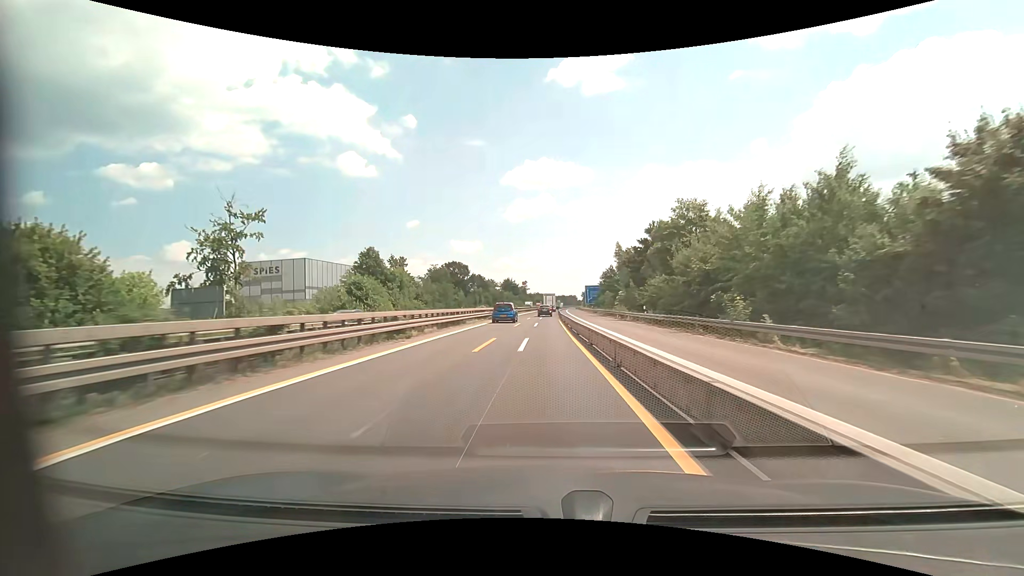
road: motorway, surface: asphalt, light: Day
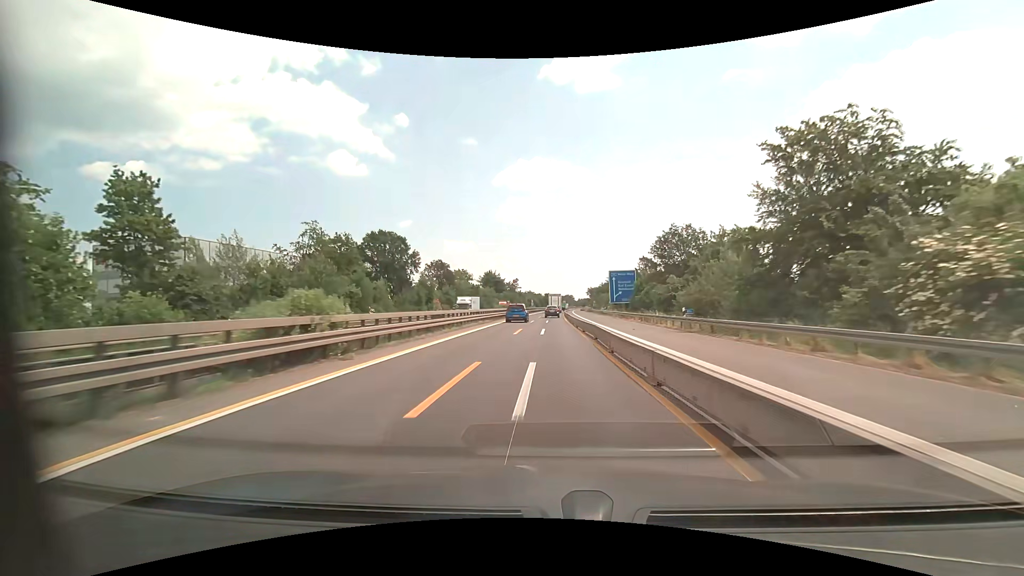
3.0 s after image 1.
(-0.3, +62.6) m; +1°
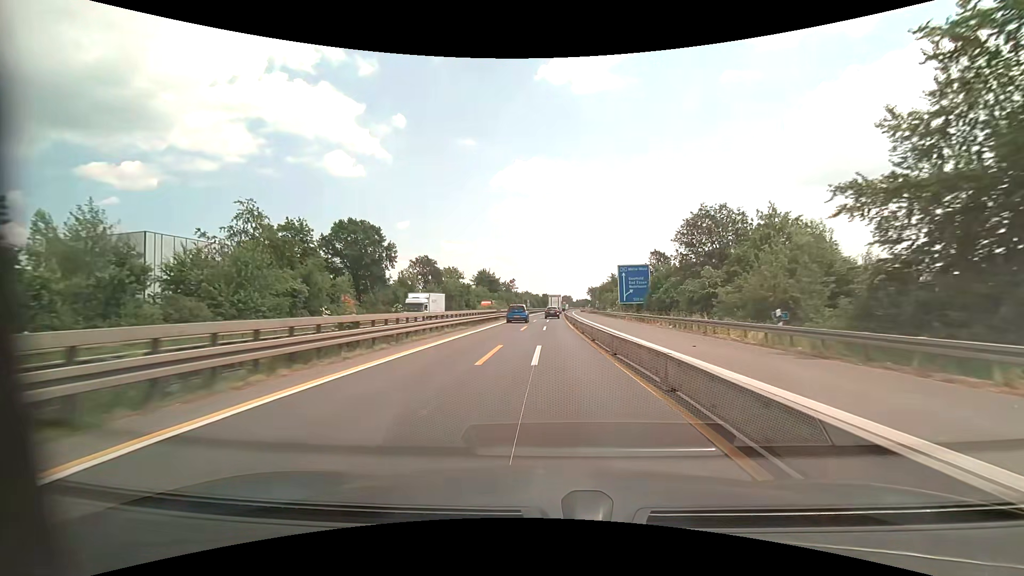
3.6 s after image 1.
(0.0, +12.5) m; 0°
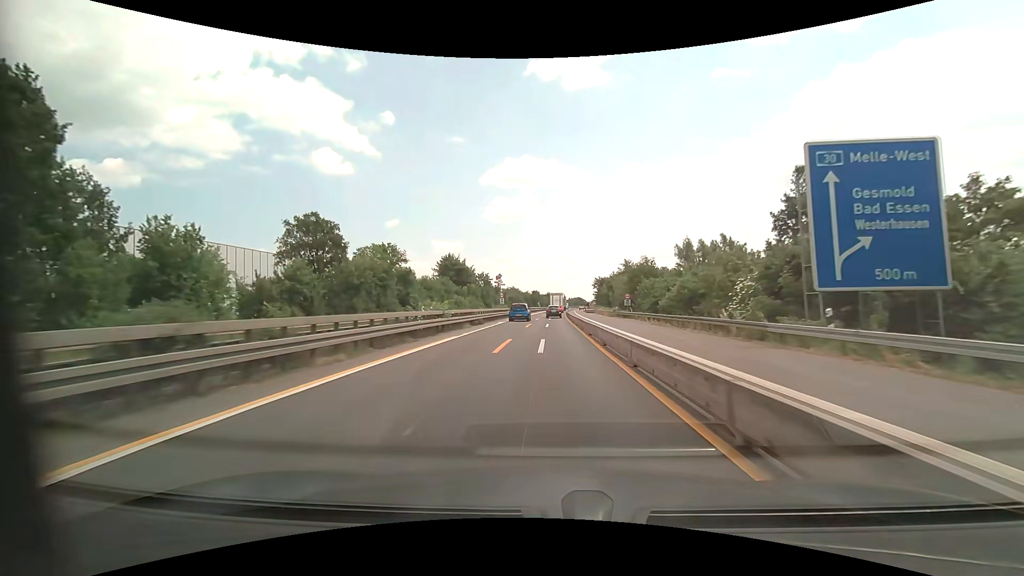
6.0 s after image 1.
(+0.4, +51.5) m; +1°
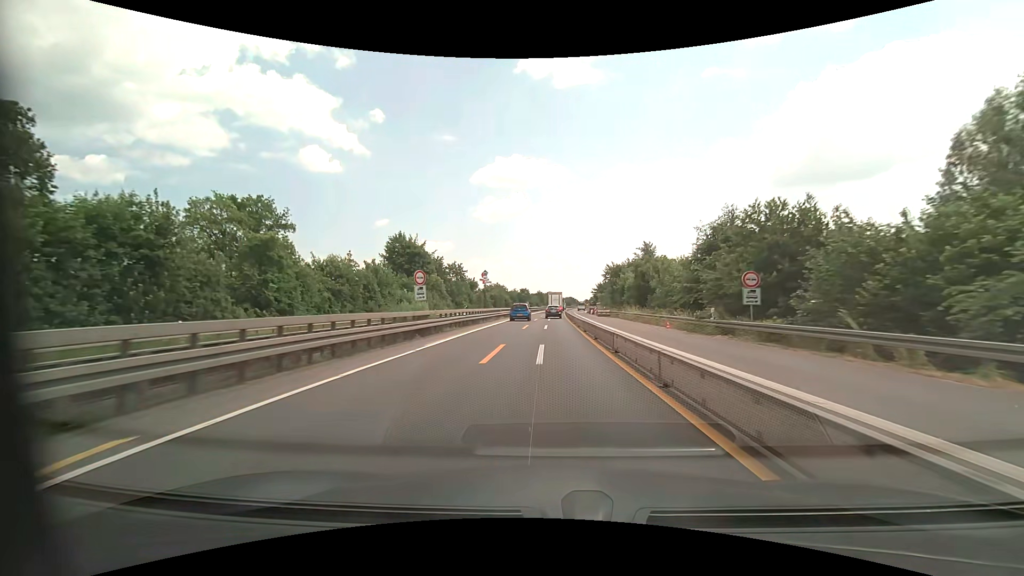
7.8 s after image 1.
(+0.3, +38.9) m; +1°
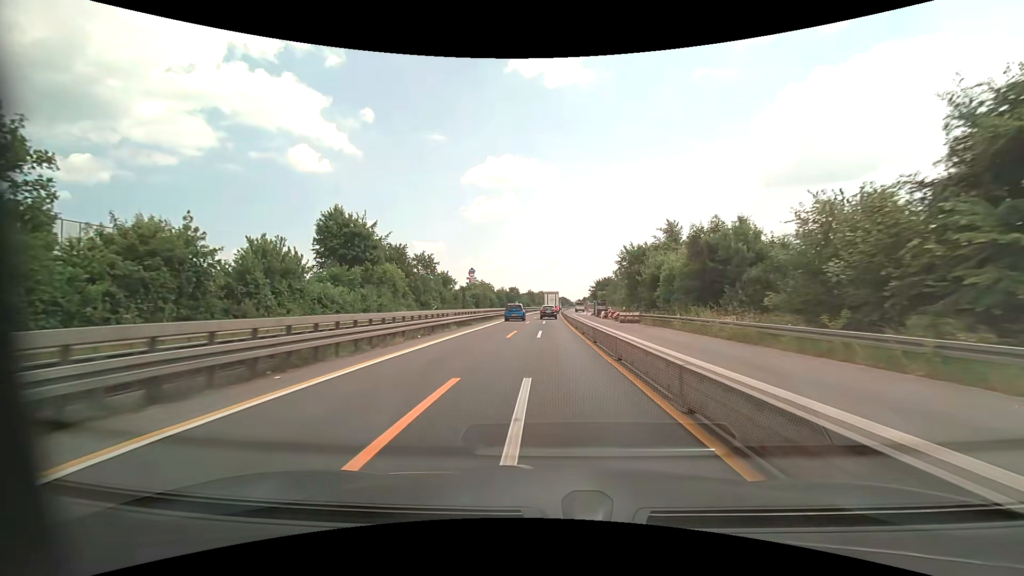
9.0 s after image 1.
(+0.2, +26.0) m; +1°
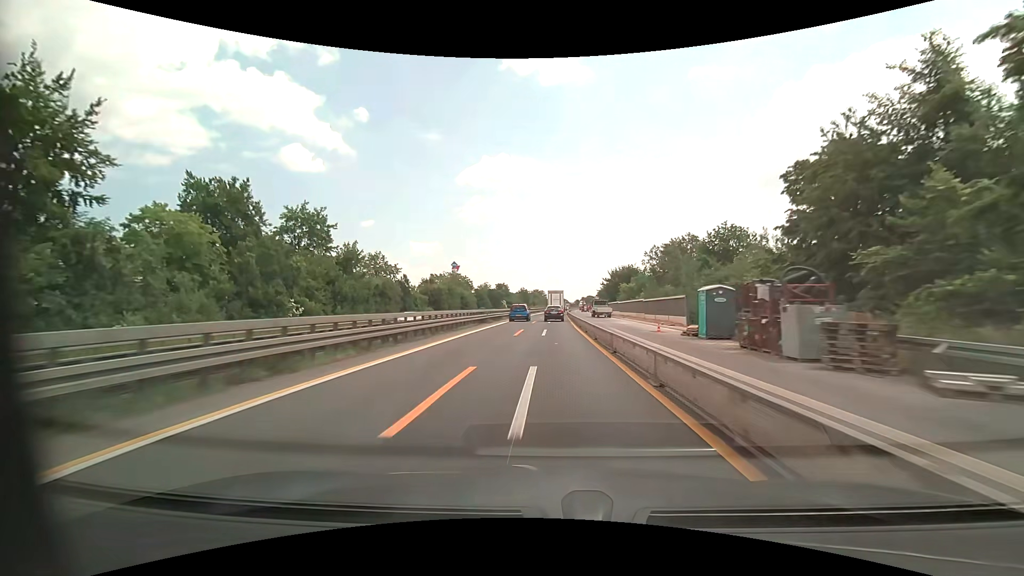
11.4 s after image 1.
(+0.3, +52.3) m; 0°
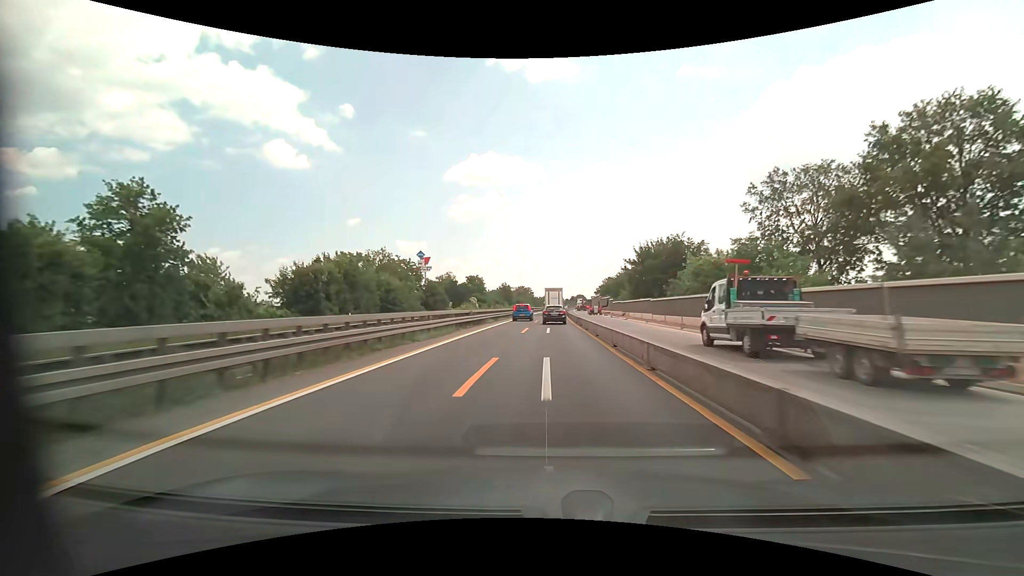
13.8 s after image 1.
(+0.5, +52.0) m; +1°
(0, +10) (0, +20) (0, +30) (0, +40) (+1, +50) (+1, +60) (+1, +70) (+2, +80) (+2, +90) (+2, +100) m
